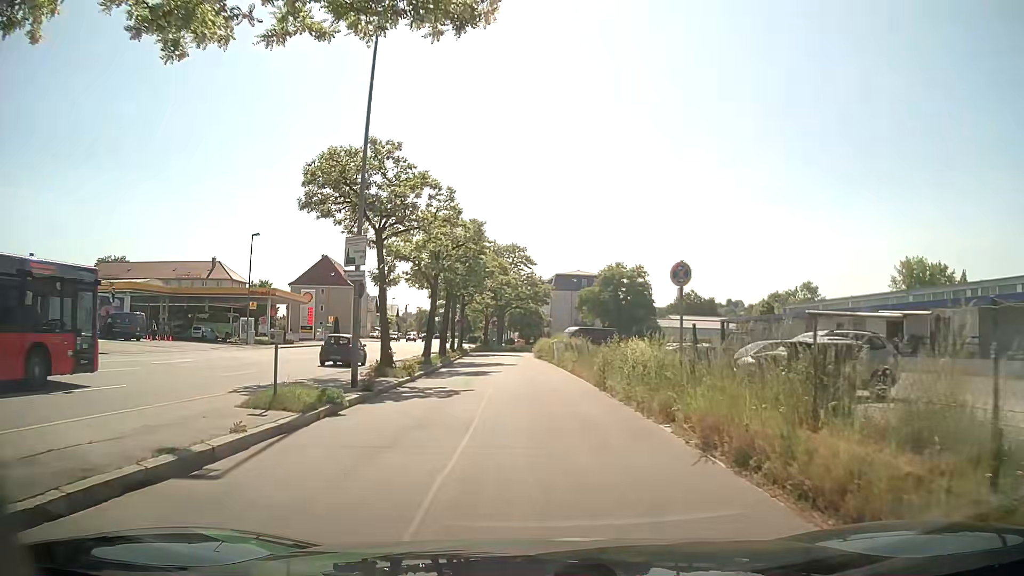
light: Day
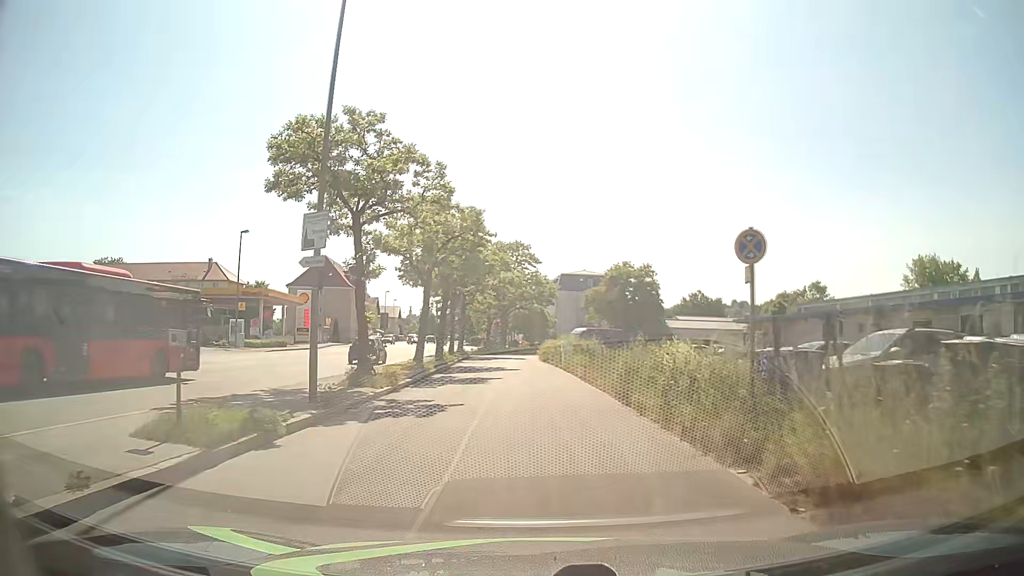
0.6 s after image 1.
(-0.1, +3.6) m; -2°
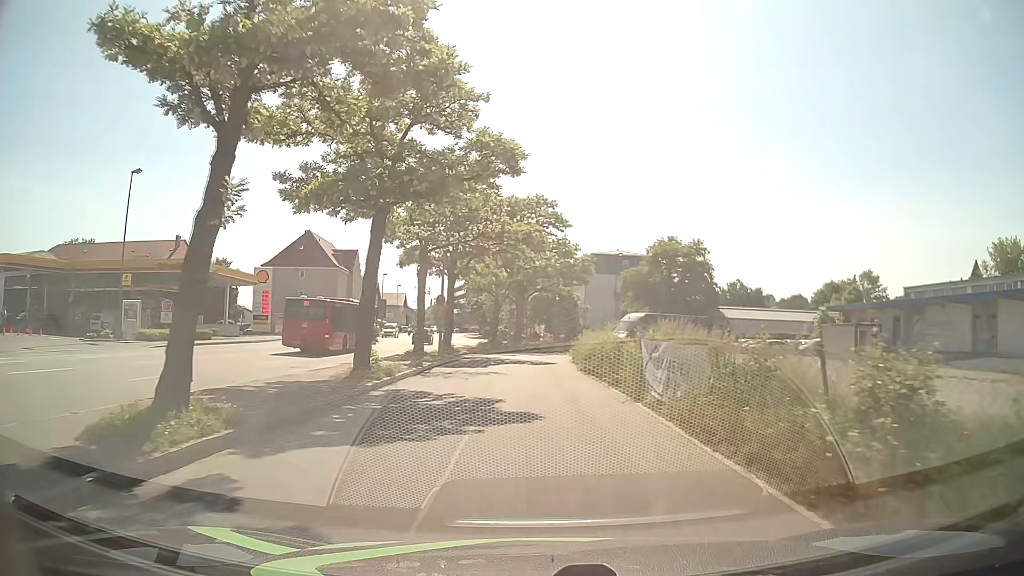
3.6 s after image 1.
(-0.4, +21.6) m; -2°
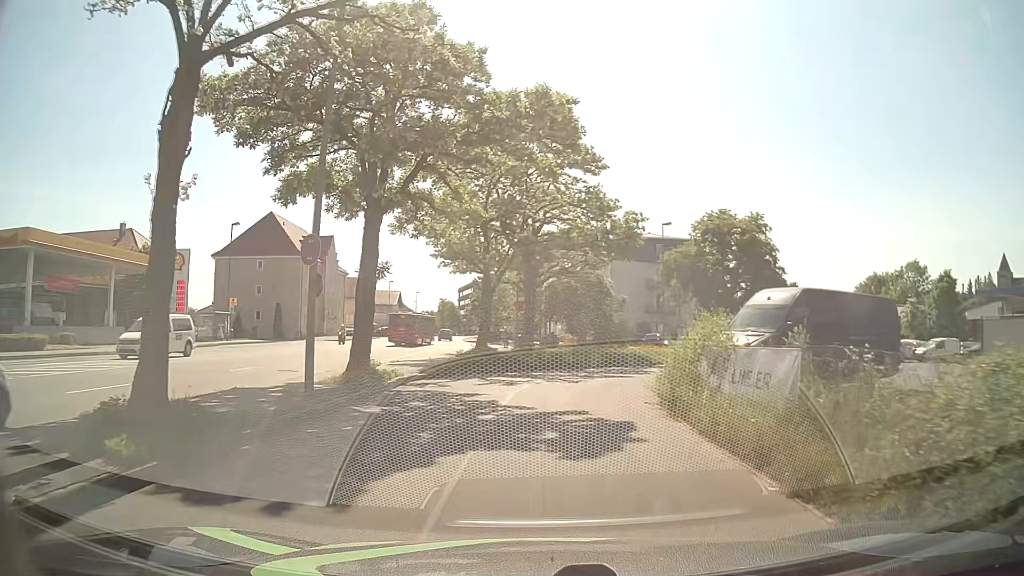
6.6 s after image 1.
(-0.3, +20.6) m; -2°
(0, +10) (+2, +20) (+7, +28) (+13, +36) (+18, +45) (+19, +55) (+15, +64) (+9, +72) (+1, +78) (-8, +83) m
